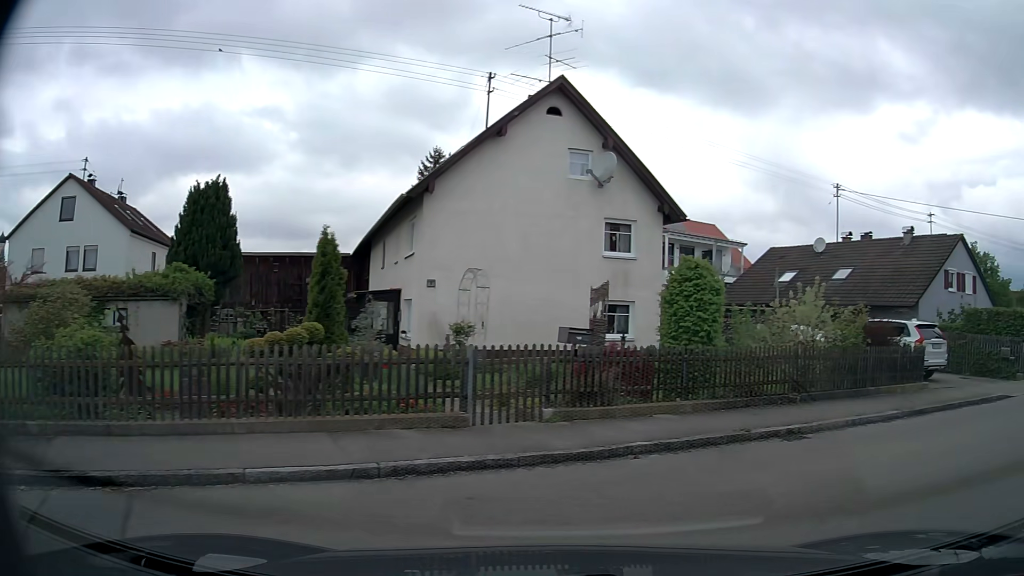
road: residential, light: Day
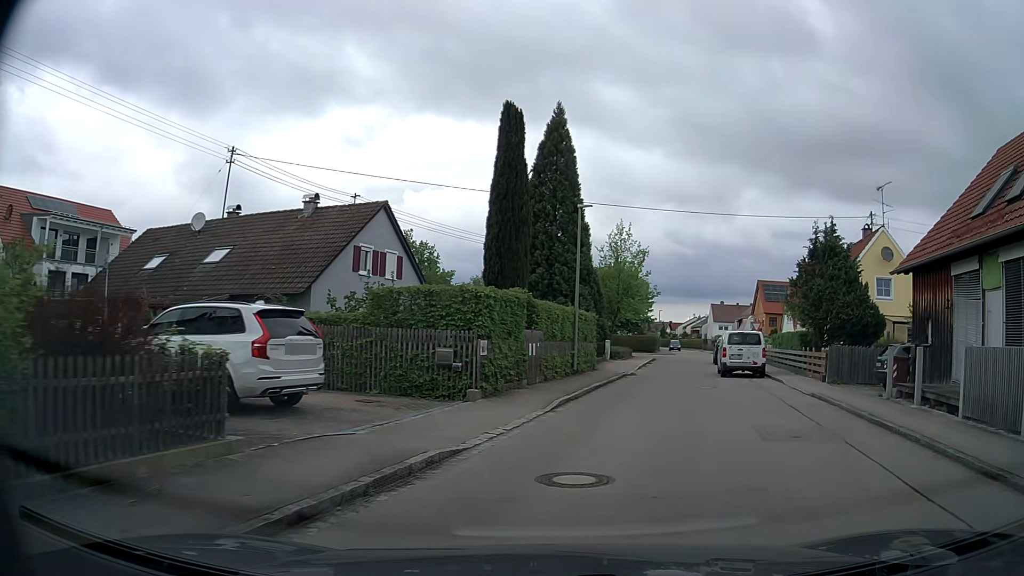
(+5.0, +8.4) m; +49°
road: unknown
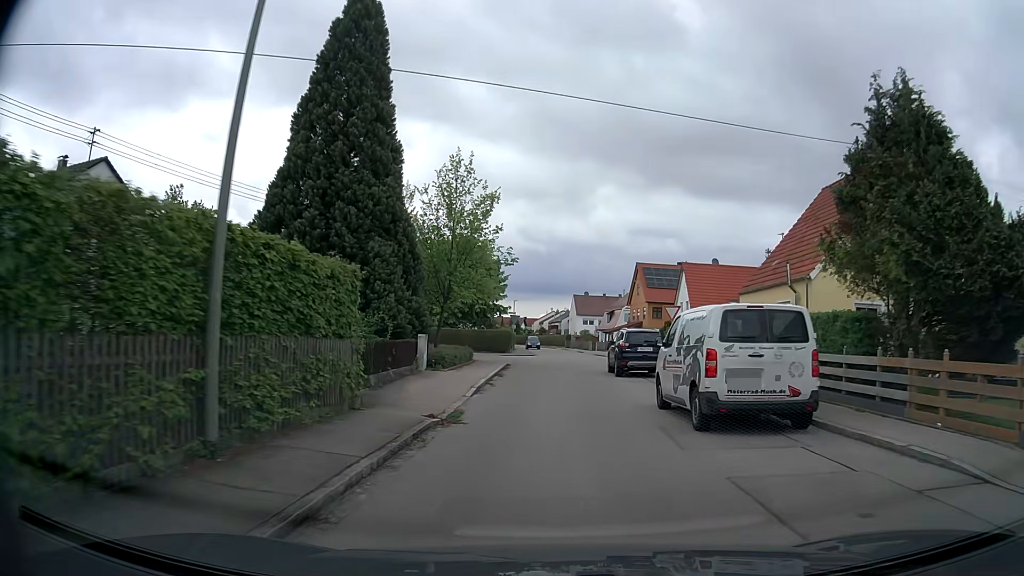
(+2.6, +18.4) m; +13°
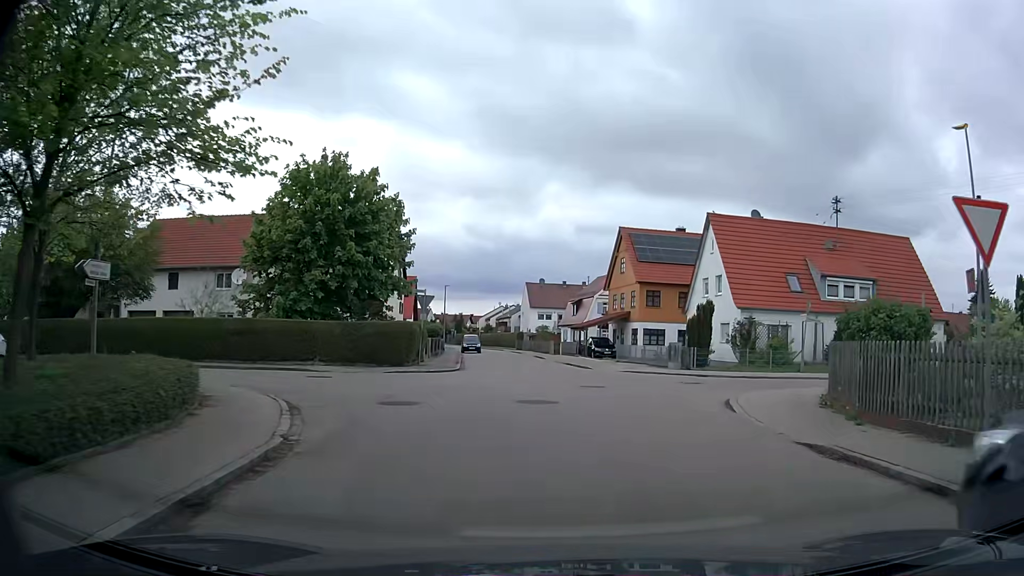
(+0.4, +24.2) m; +4°
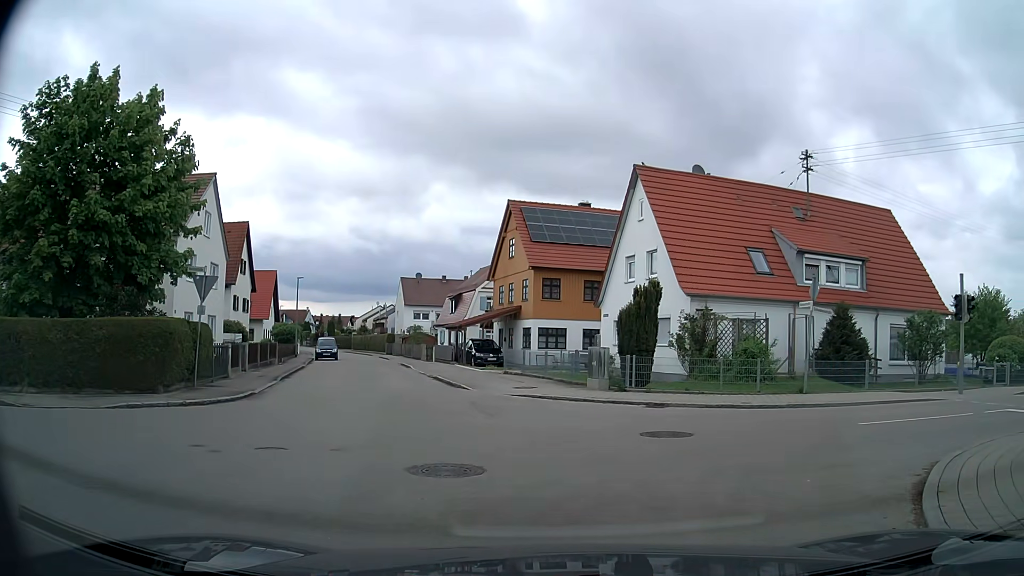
(+0.7, +11.0) m; +9°
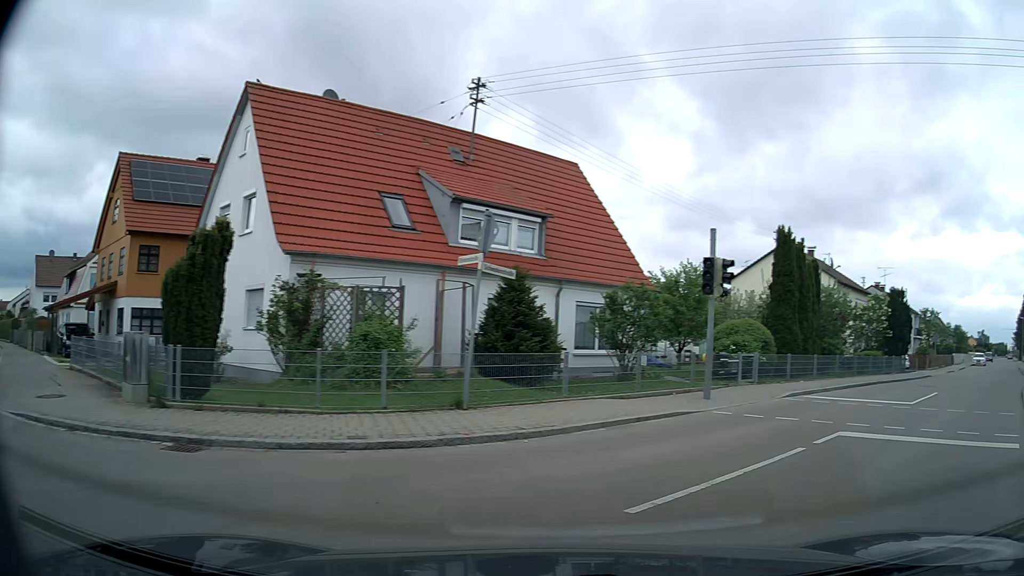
(+1.6, +7.6) m; +30°
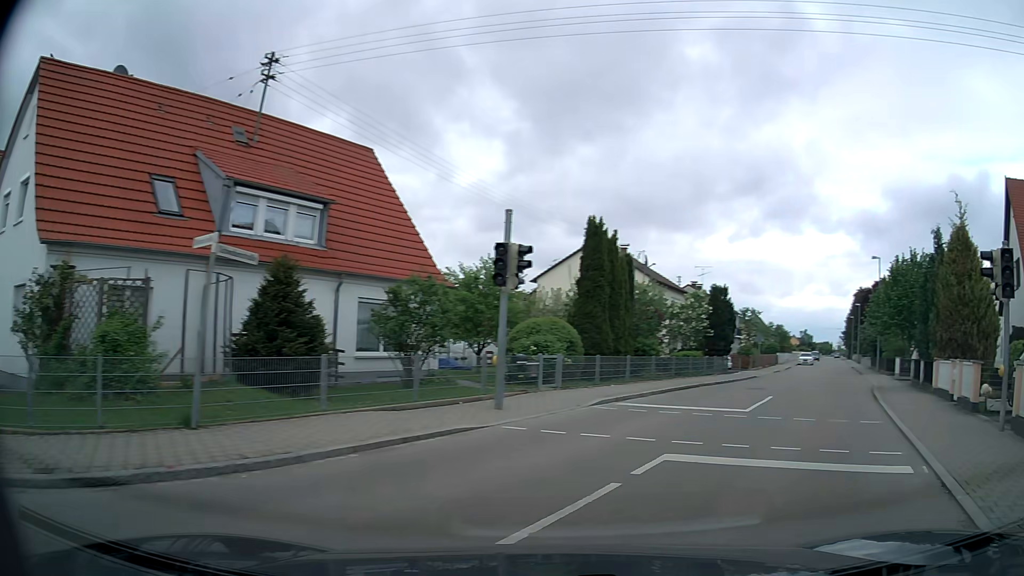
(+0.3, +2.5) m; +17°
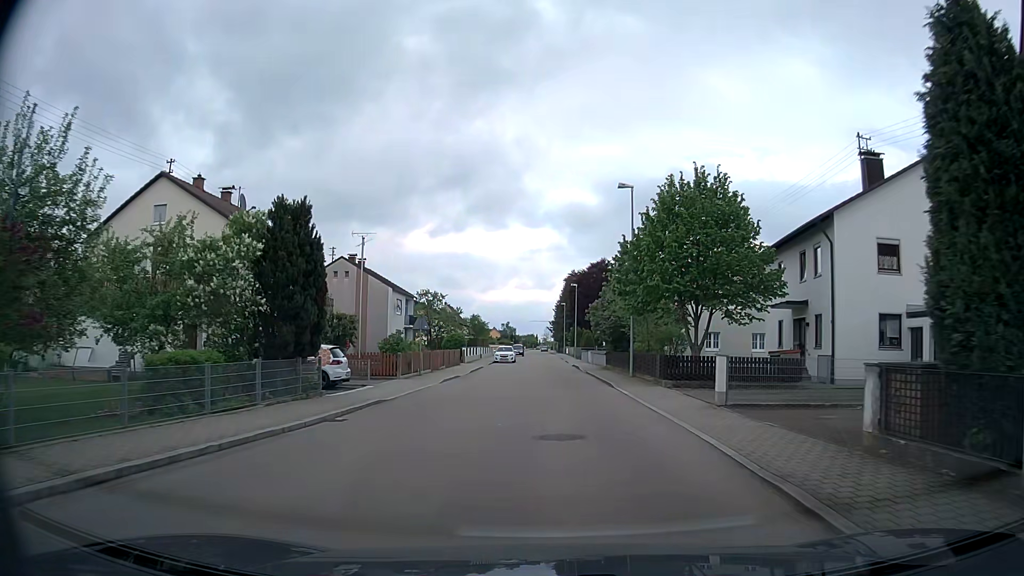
(+7.5, +20.5) m; +24°
